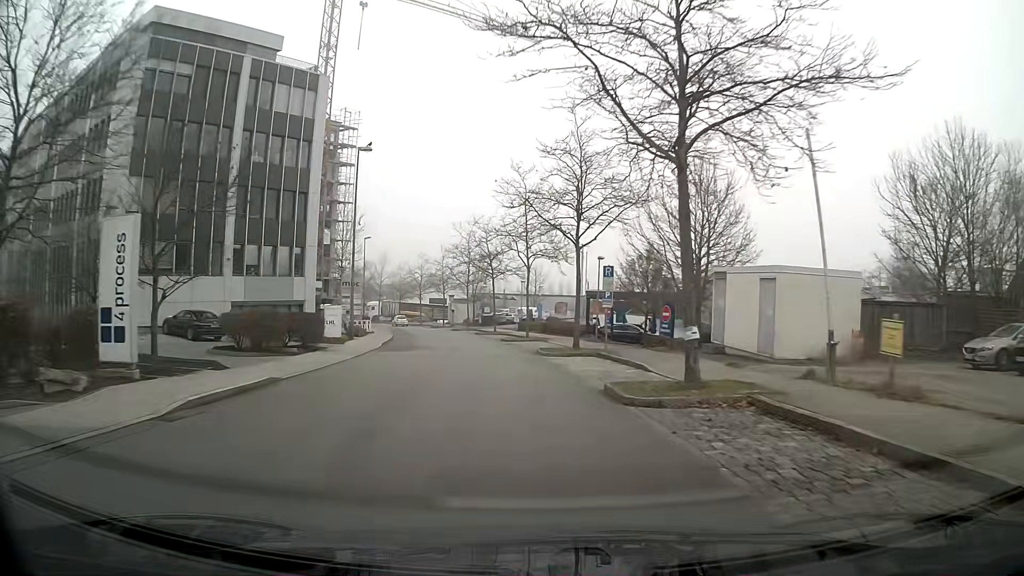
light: Day
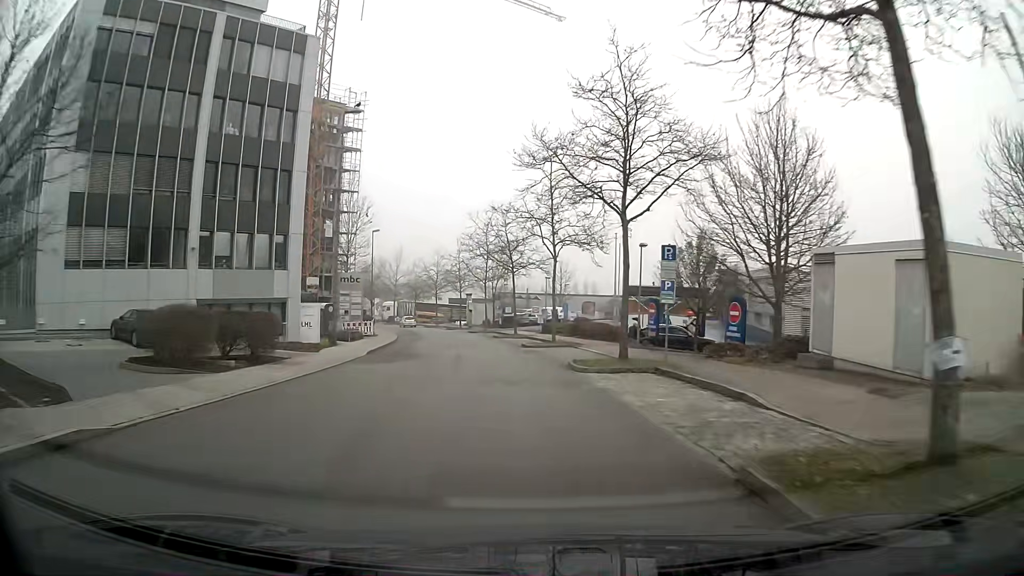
(-0.2, +7.2) m; -3°
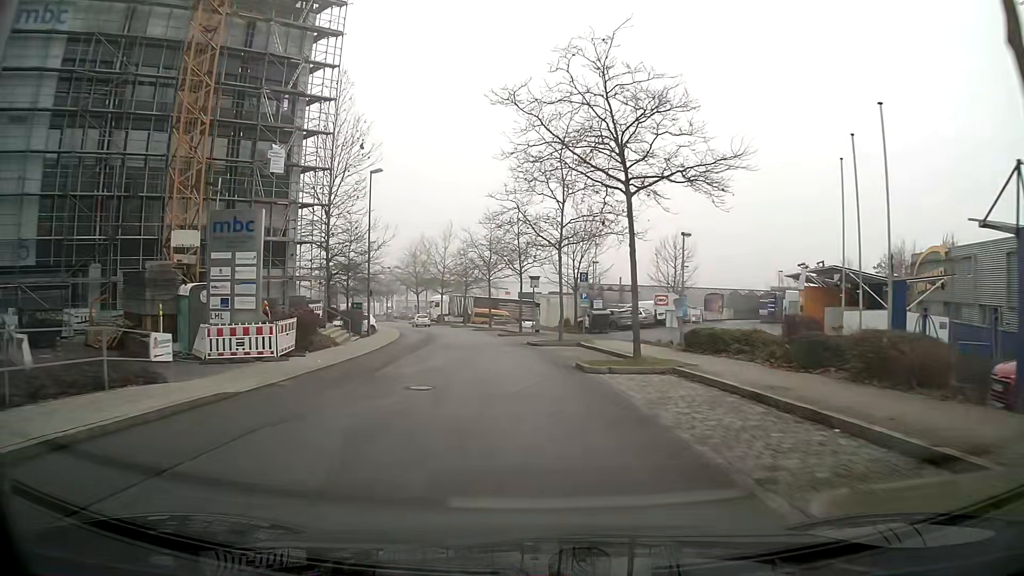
(-1.7, +28.9) m; -7°
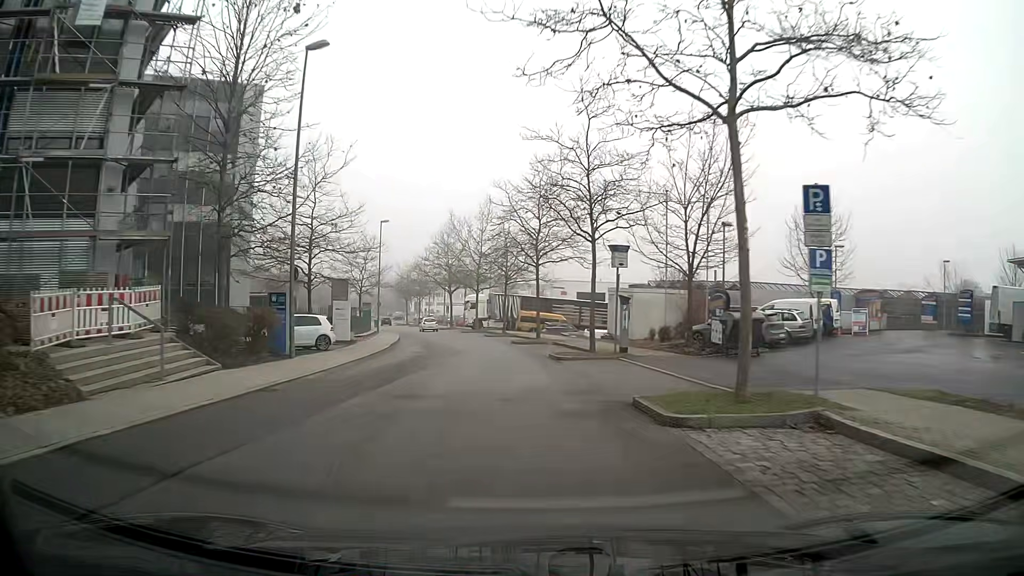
(-0.7, +21.1) m; -4°
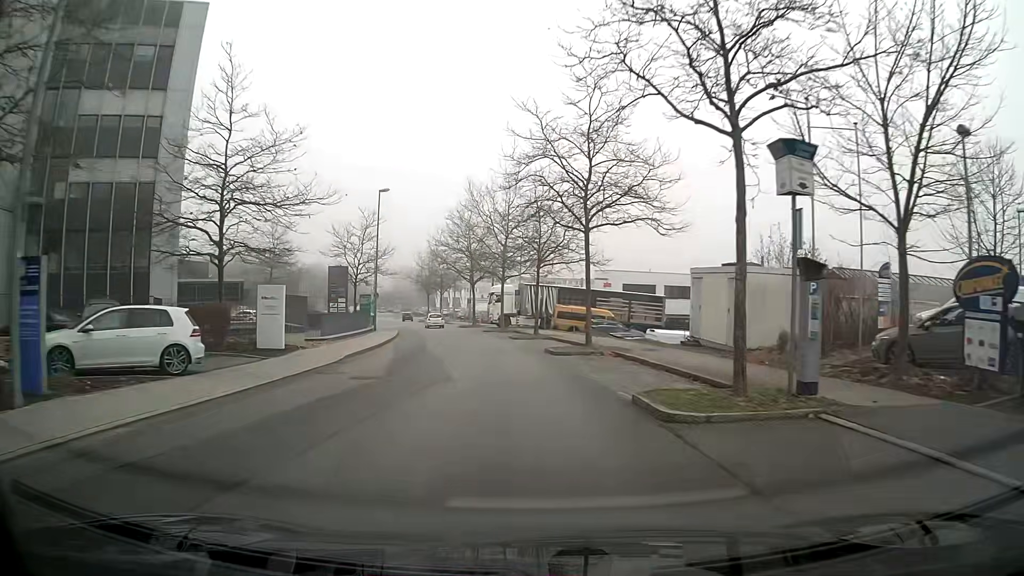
(-0.4, +13.8) m; -3°
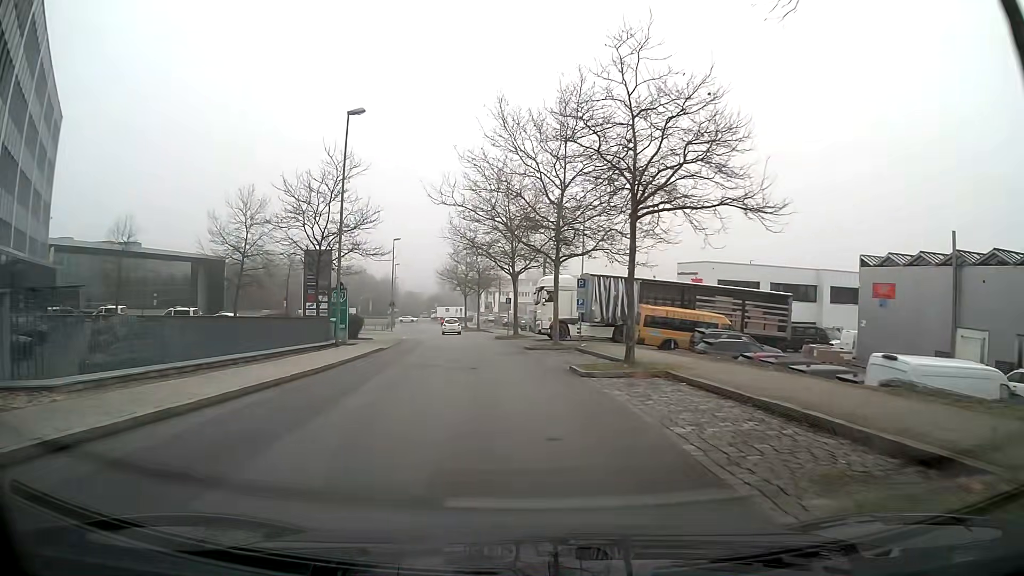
(-0.8, +20.7) m; -5°
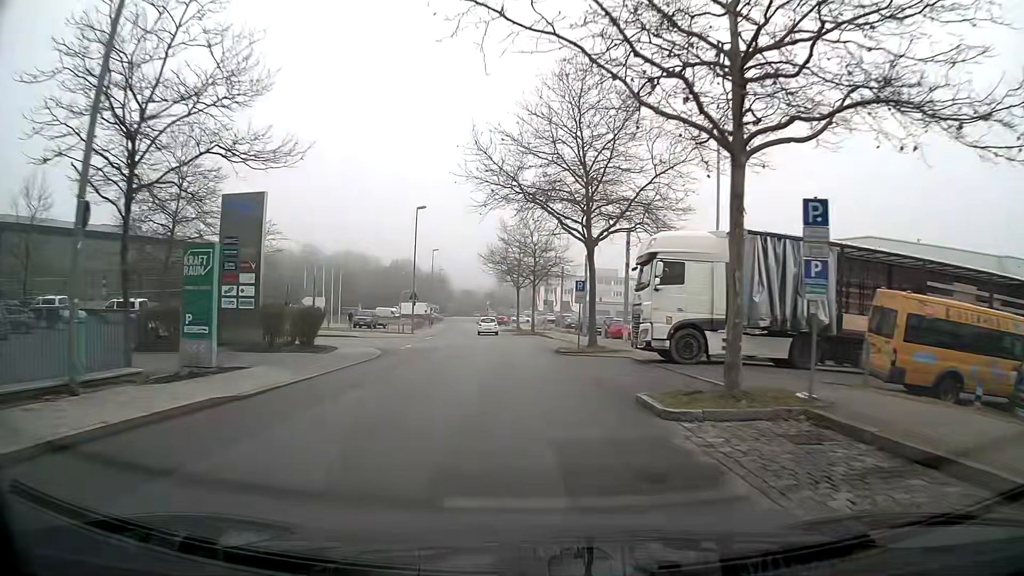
(-0.9, +20.7) m; -5°
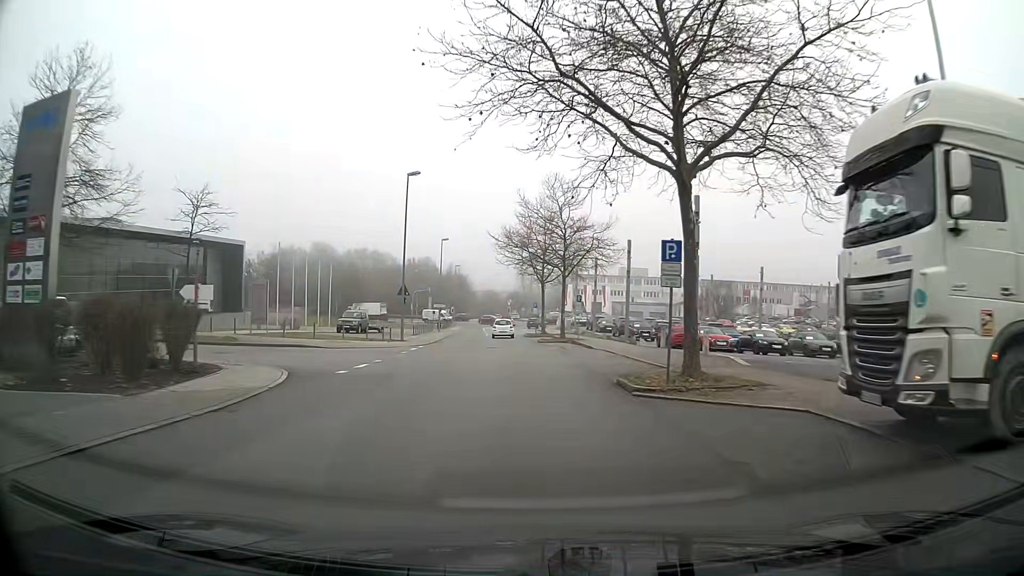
(-0.3, +13.6) m; -2°
(0, +10) (0, +20) (-1, +30) (-1, +40) (-2, +50) (-2, +60) (-3, +70) (-4, +80) (-4, +90) (-5, +100) m
